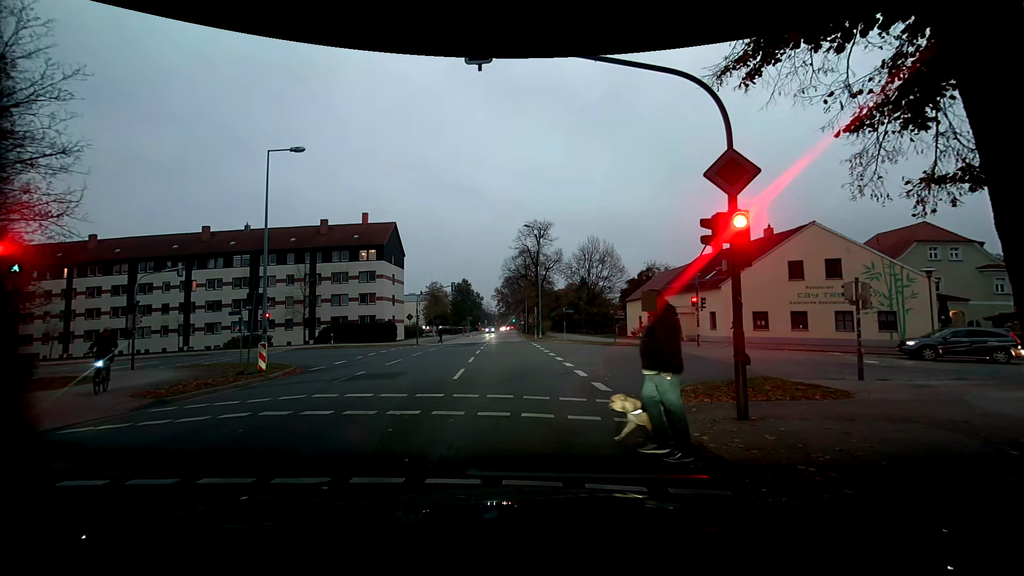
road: residential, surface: asphalt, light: Dusk
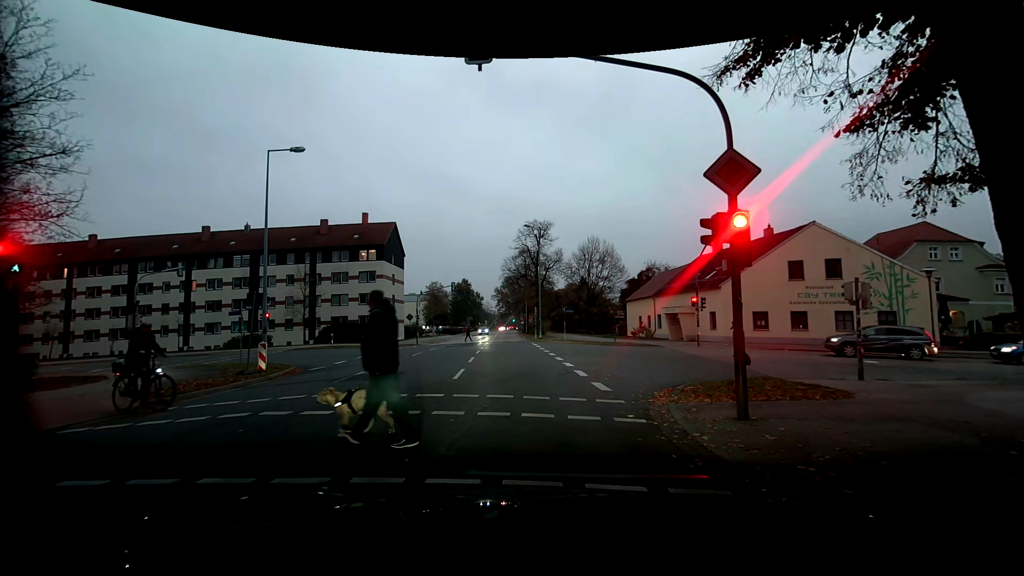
(0.0, 0.0) m; 0°
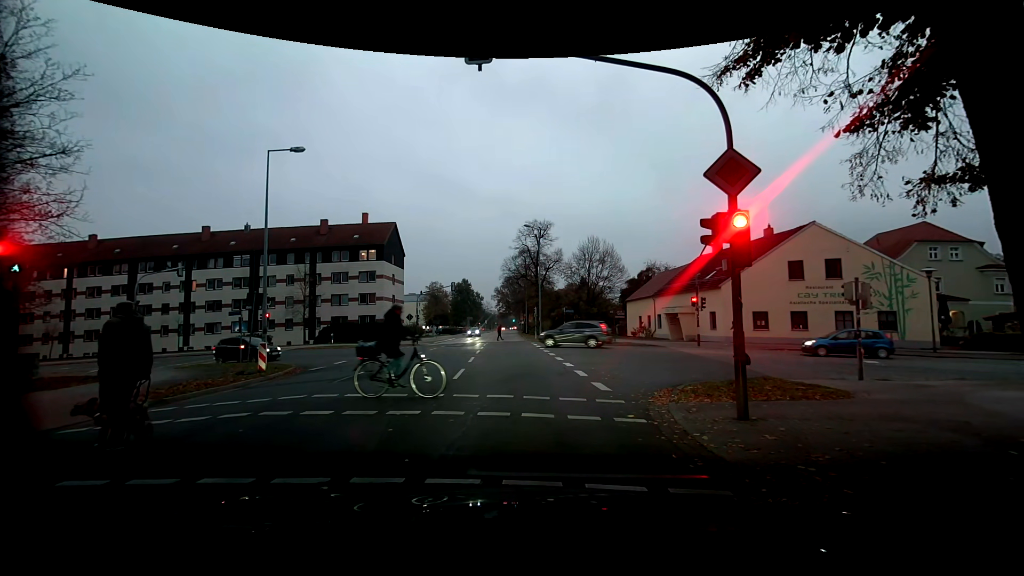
(0.0, 0.0) m; 0°
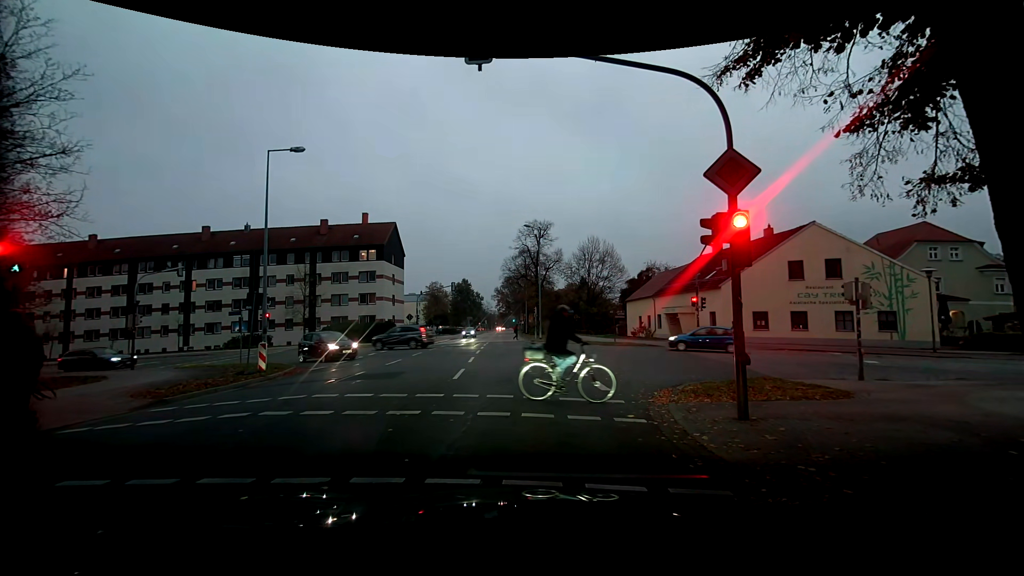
(0.0, 0.0) m; 0°
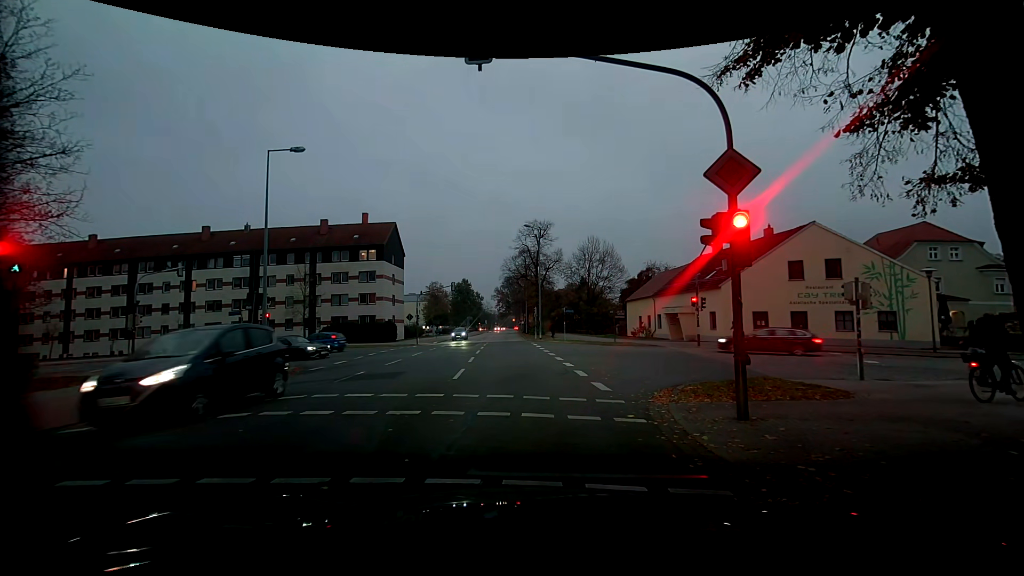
(0.0, 0.0) m; 0°
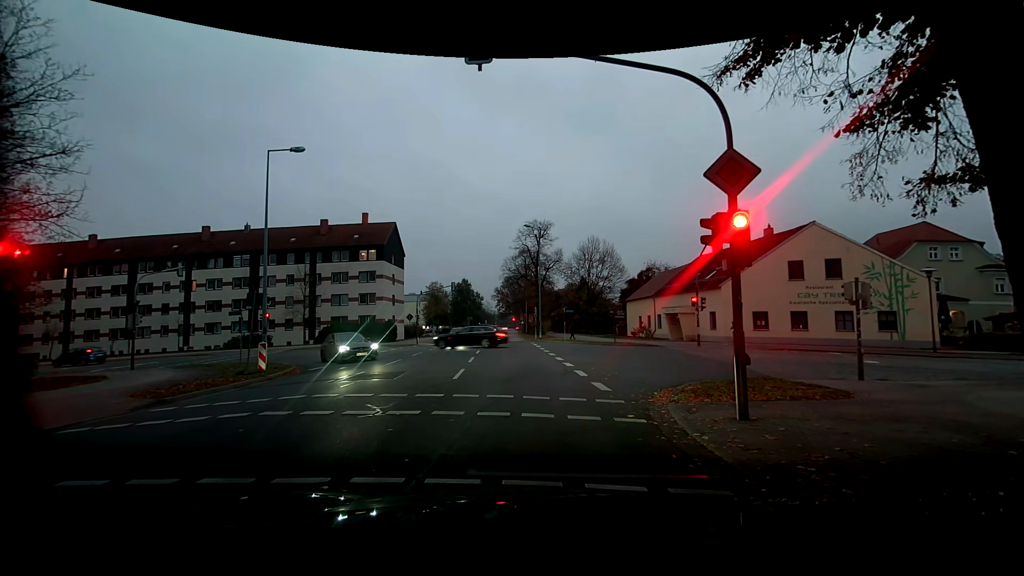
(0.0, 0.0) m; 0°
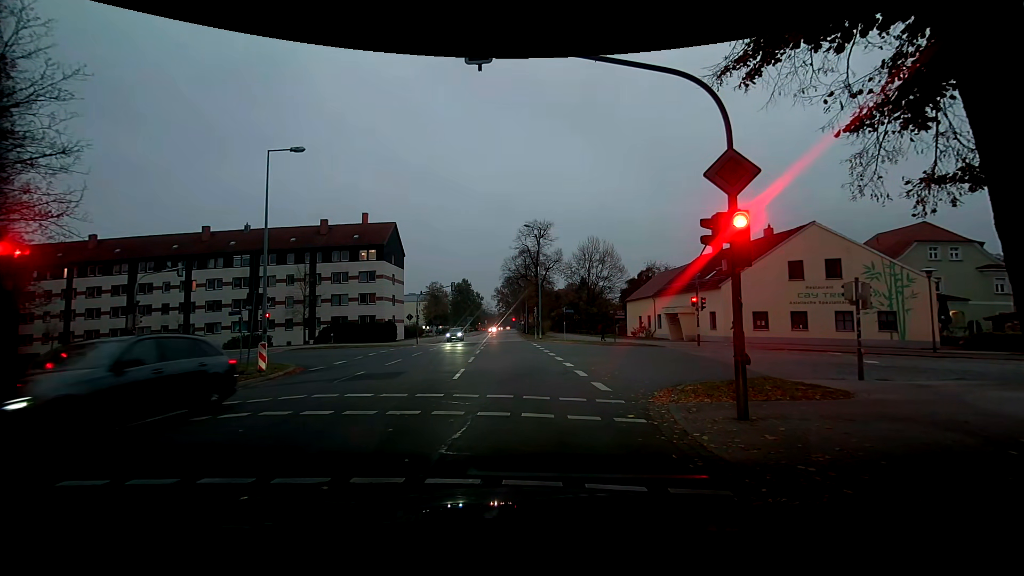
(0.0, 0.0) m; 0°
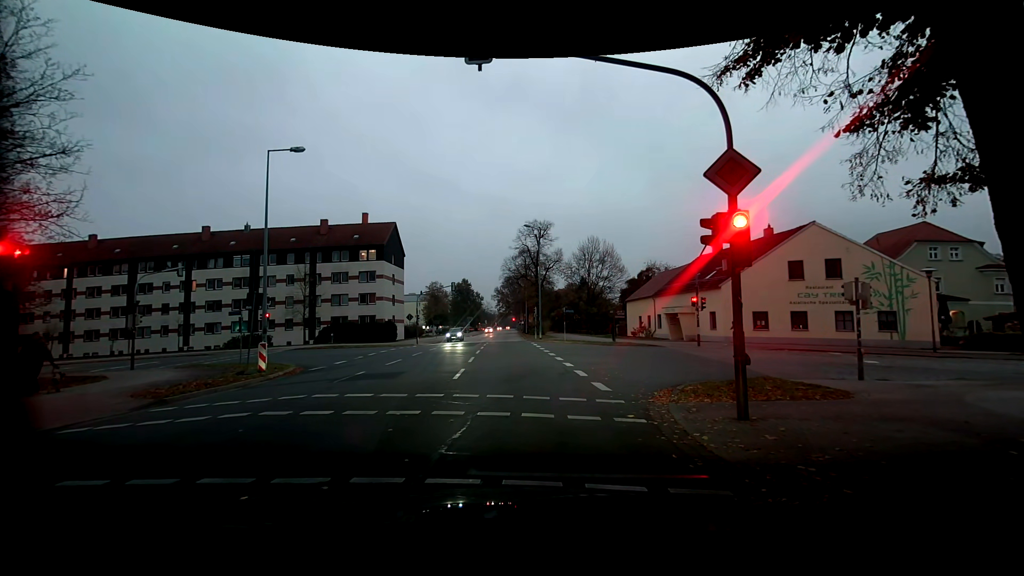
(0.0, 0.0) m; 0°
(0, +10) (0, +20) (0, +30) (0, +40) (0, +50) (+1, +60) (+1, +70) (+1, +80) (+1, +90) (+1, +100) m
